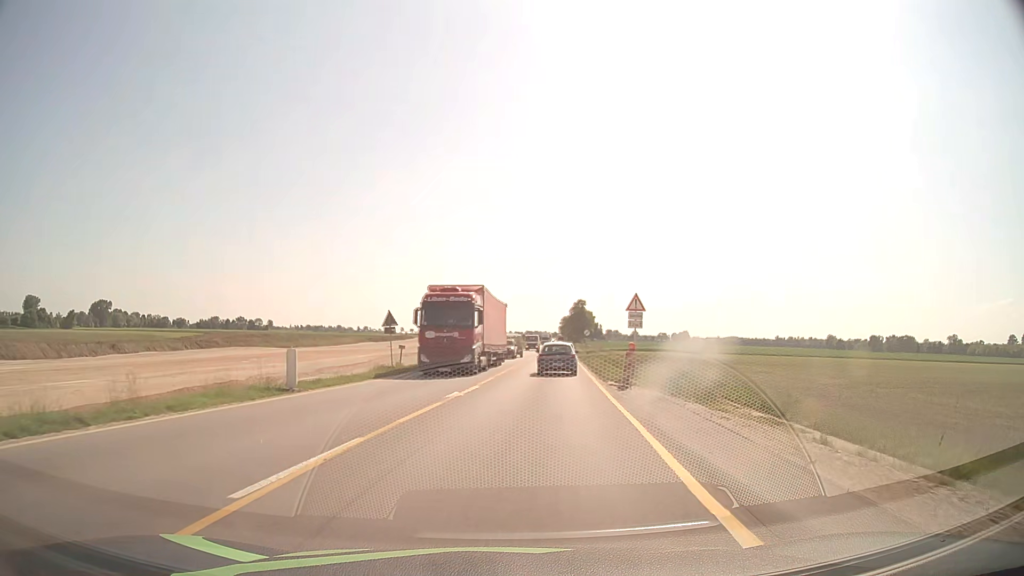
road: unclassified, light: Day
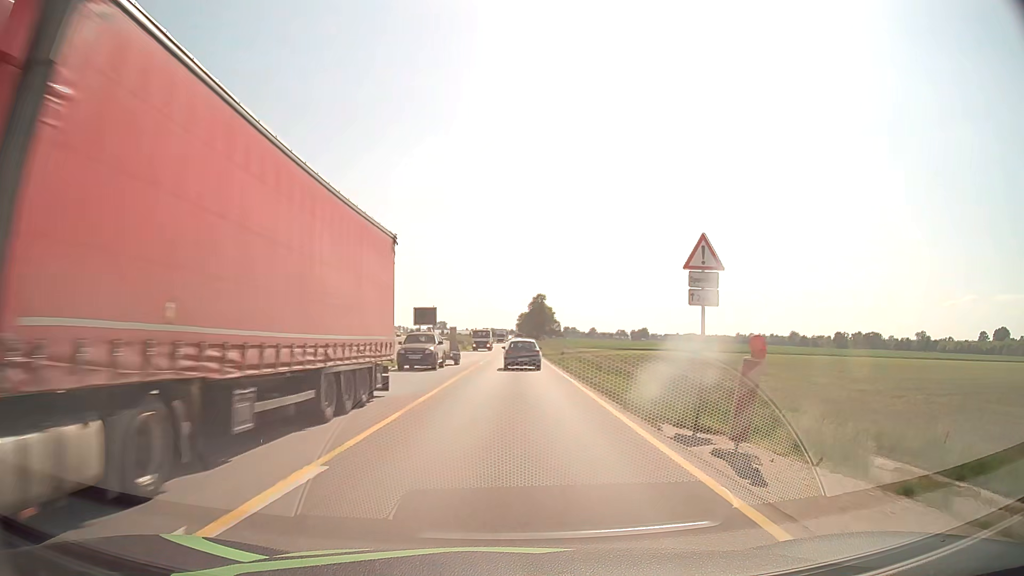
(+0.6, +14.7) m; +4°
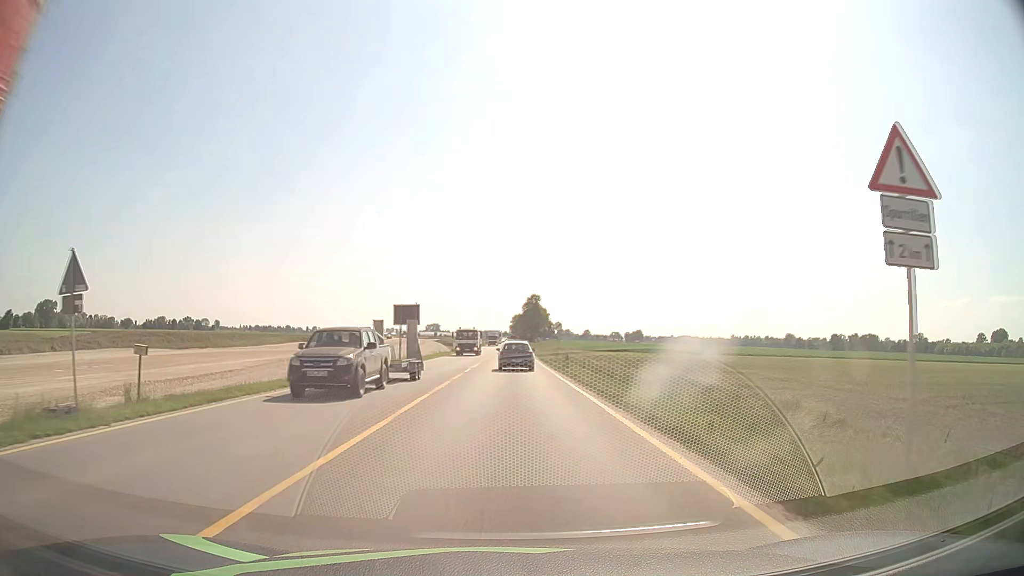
(0.0, +7.4) m; +1°
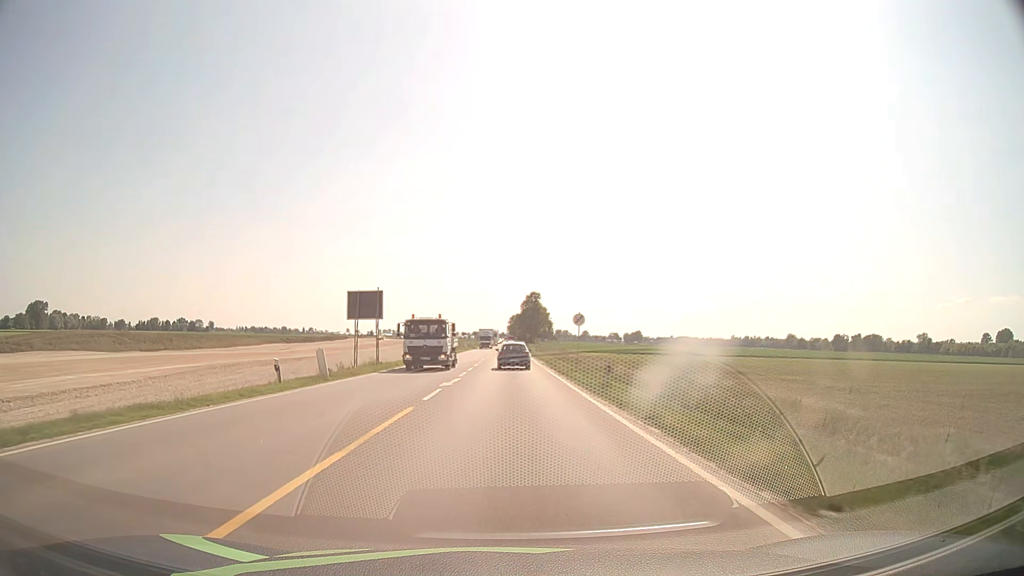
(0.0, +14.9) m; 0°
(0, +10) (0, +20) (0, +30) (0, +40) (0, +50) (0, +60) (0, +70) (0, +80) (+1, +90) (+1, +100) m
